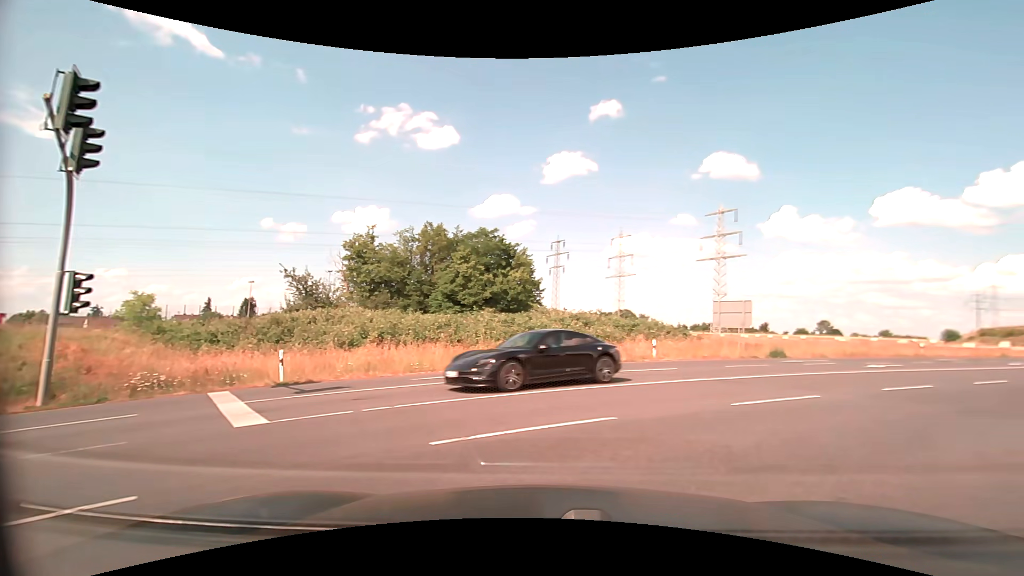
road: primary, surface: asphalt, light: Day
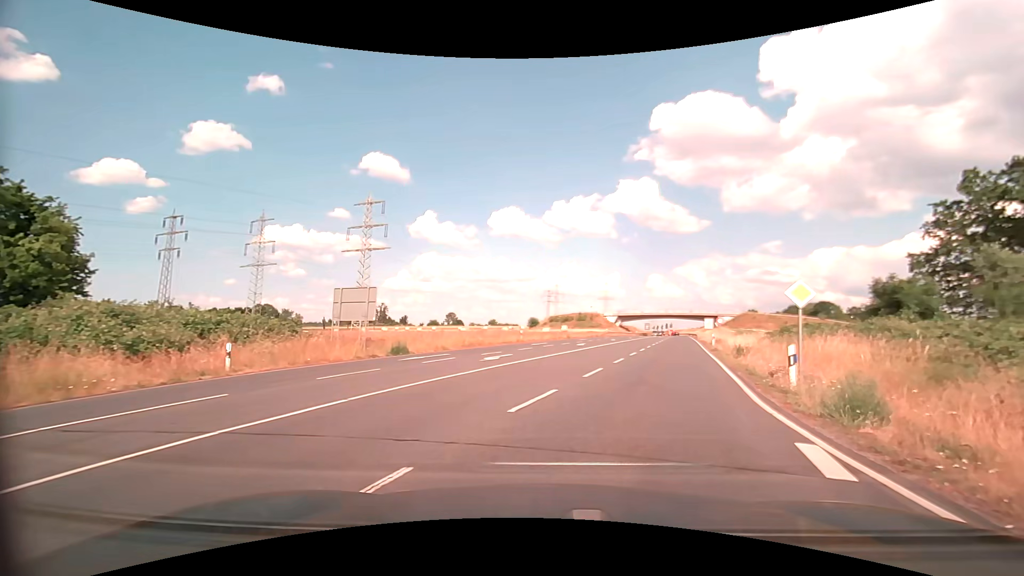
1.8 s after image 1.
(+2.8, +7.4) m; +39°
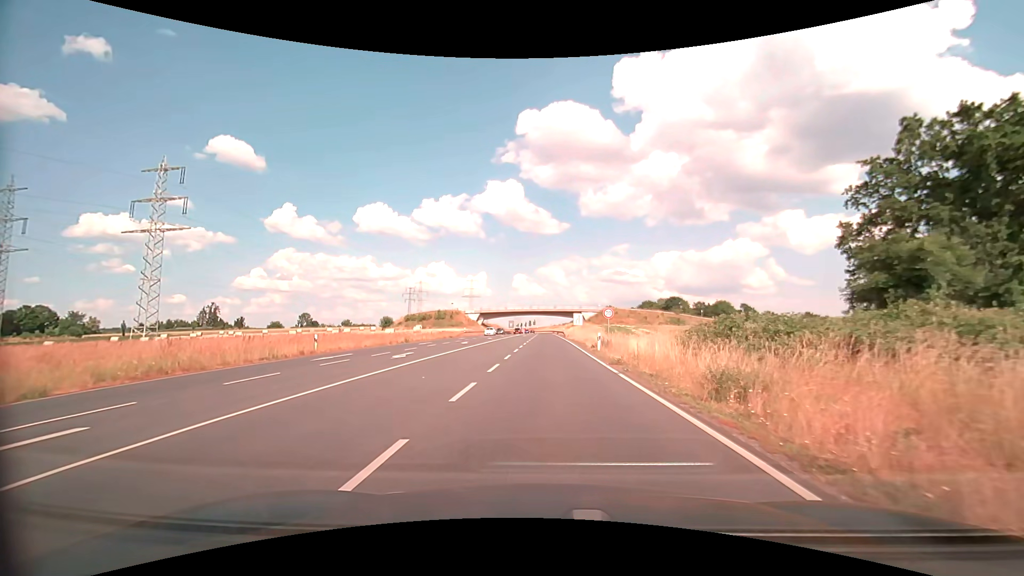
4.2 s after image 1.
(+3.5, +16.3) m; +16°
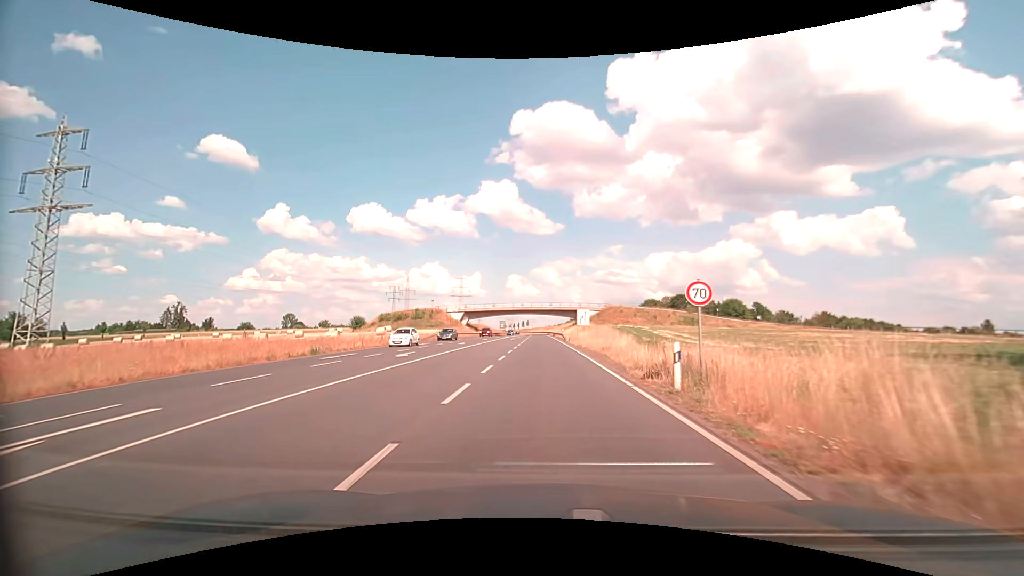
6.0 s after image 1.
(+0.2, +18.7) m; +1°
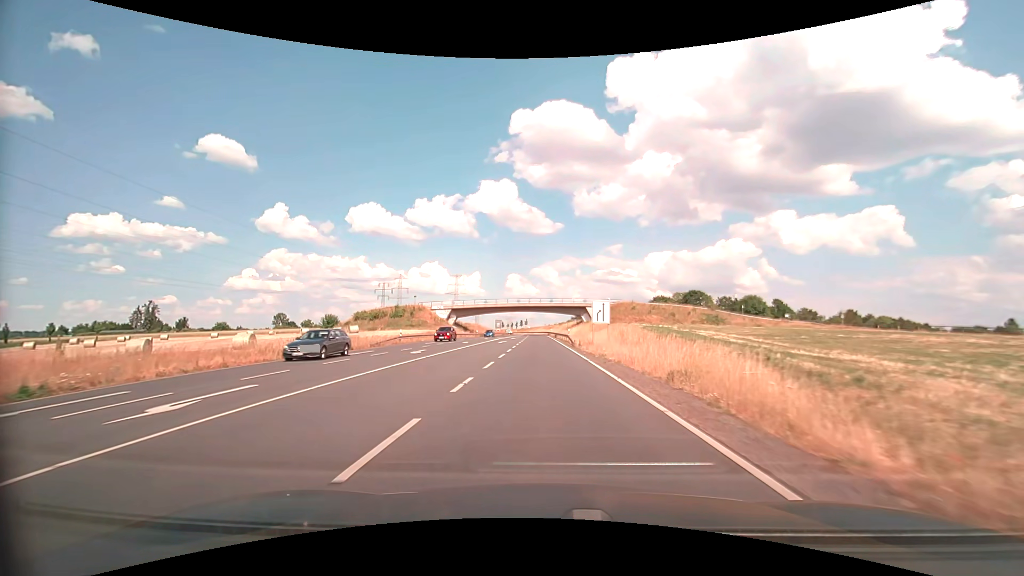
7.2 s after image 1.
(0.0, +16.8) m; 0°
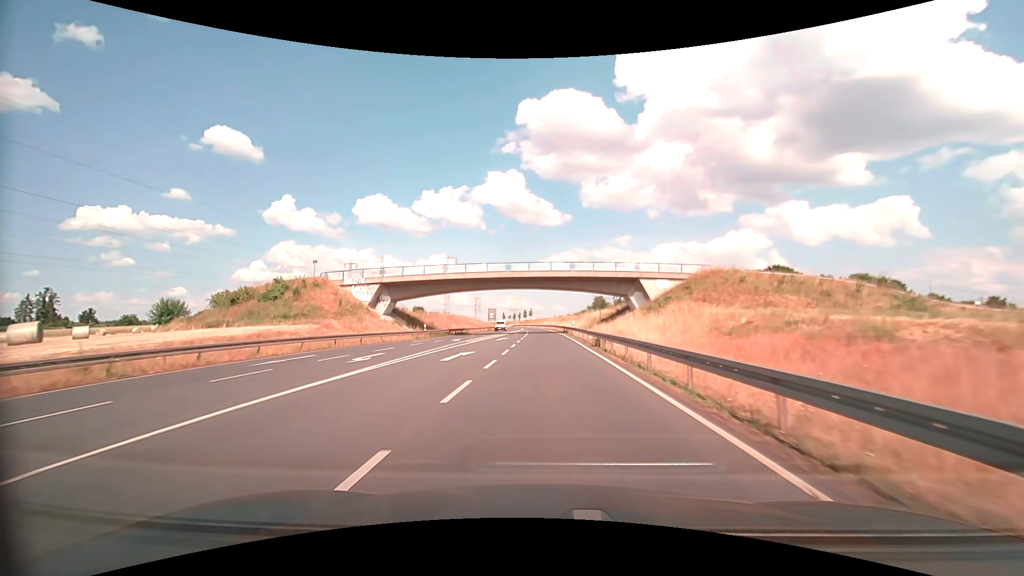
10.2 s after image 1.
(-0.5, +50.6) m; -1°
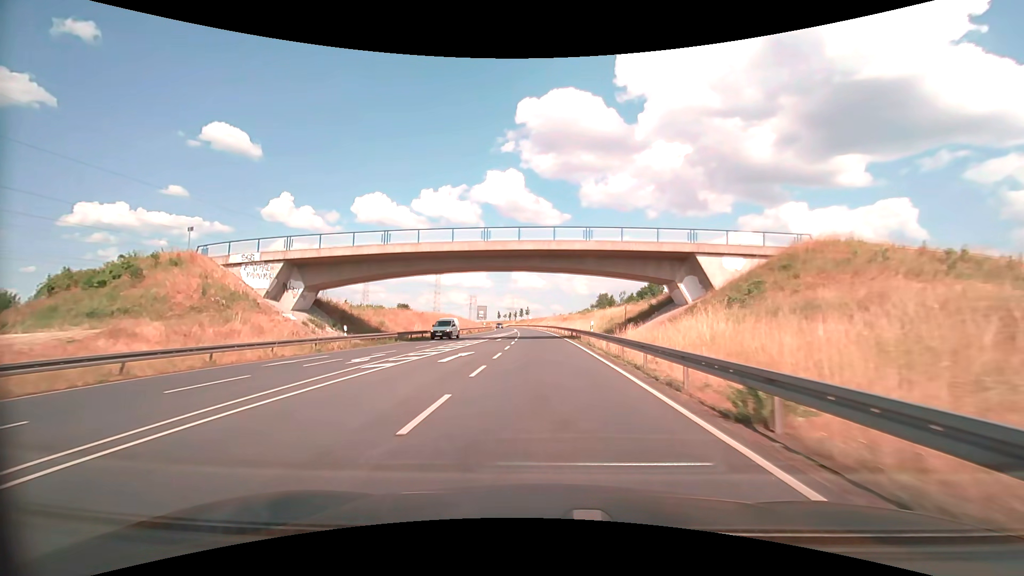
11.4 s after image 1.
(0.0, +20.1) m; 0°
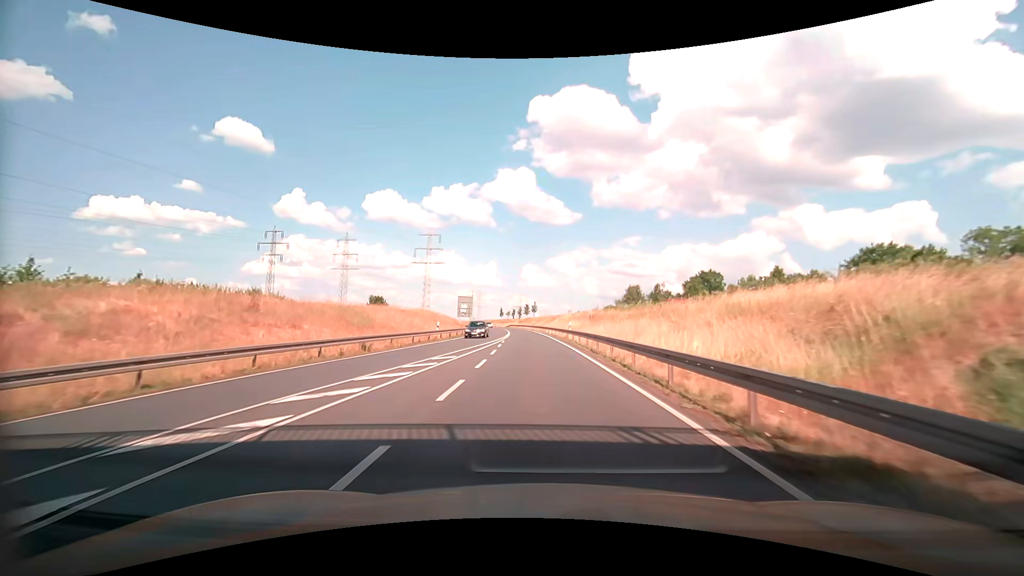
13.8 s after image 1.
(-0.4, +39.6) m; -1°
(0, +10) (0, +20) (-1, +30) (-1, +40) (-1, +50) (-2, +60) (-3, +70) (-4, +80) (-5, +90) (-6, +100) m
